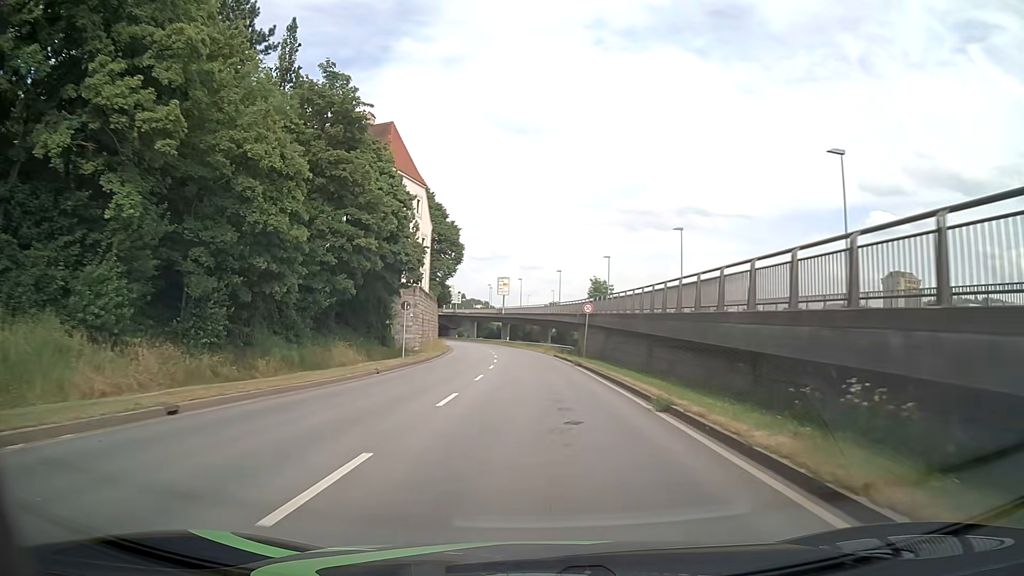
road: primary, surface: asphalt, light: Day
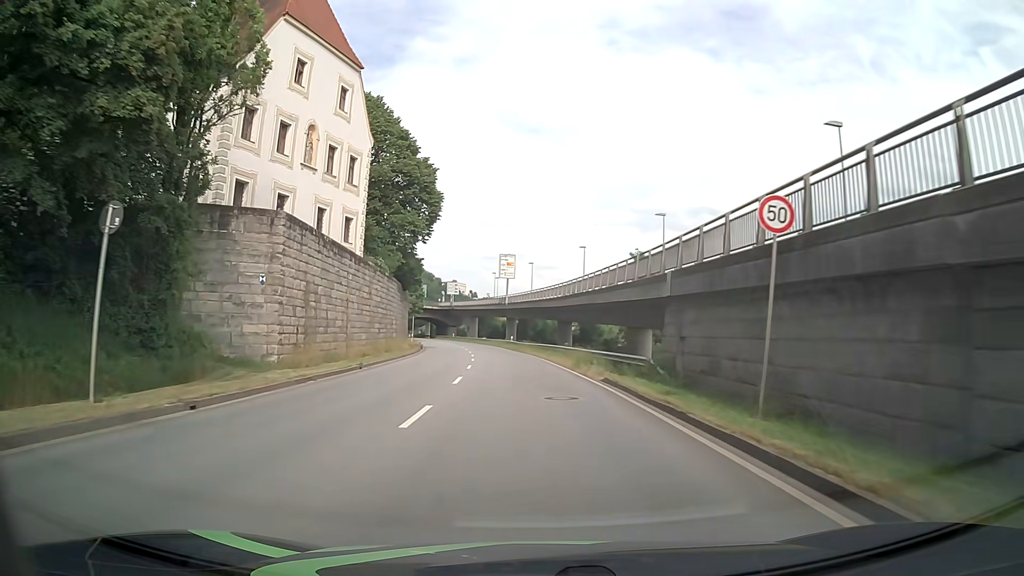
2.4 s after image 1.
(-0.1, +30.6) m; -1°
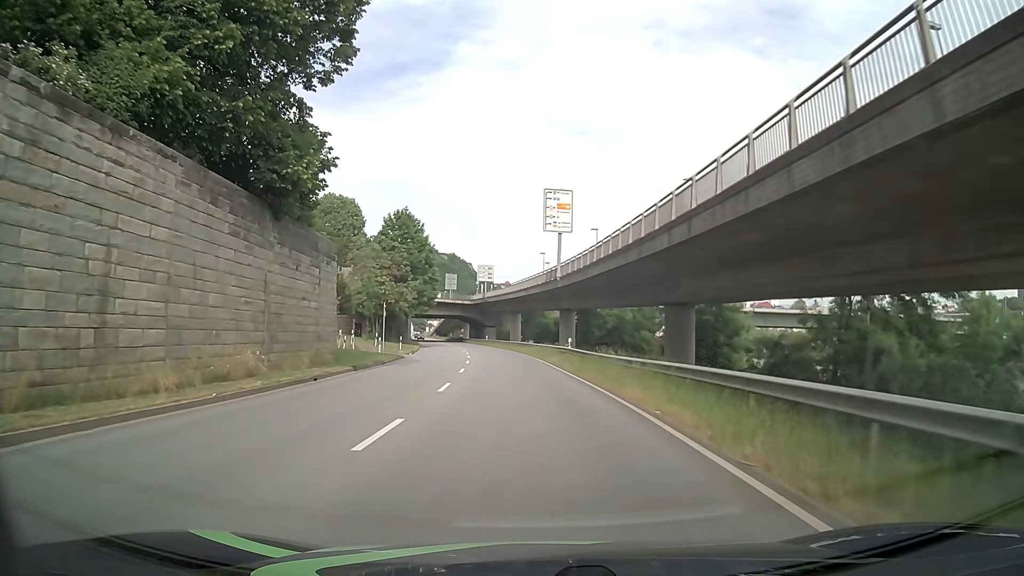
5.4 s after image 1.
(-1.4, +38.2) m; -5°
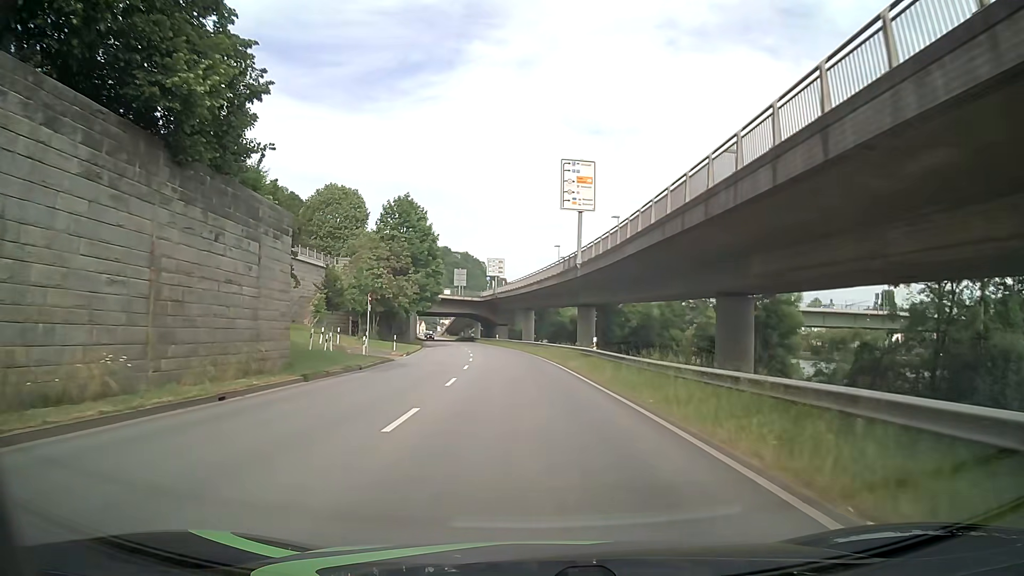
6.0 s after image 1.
(-0.1, +7.6) m; -1°
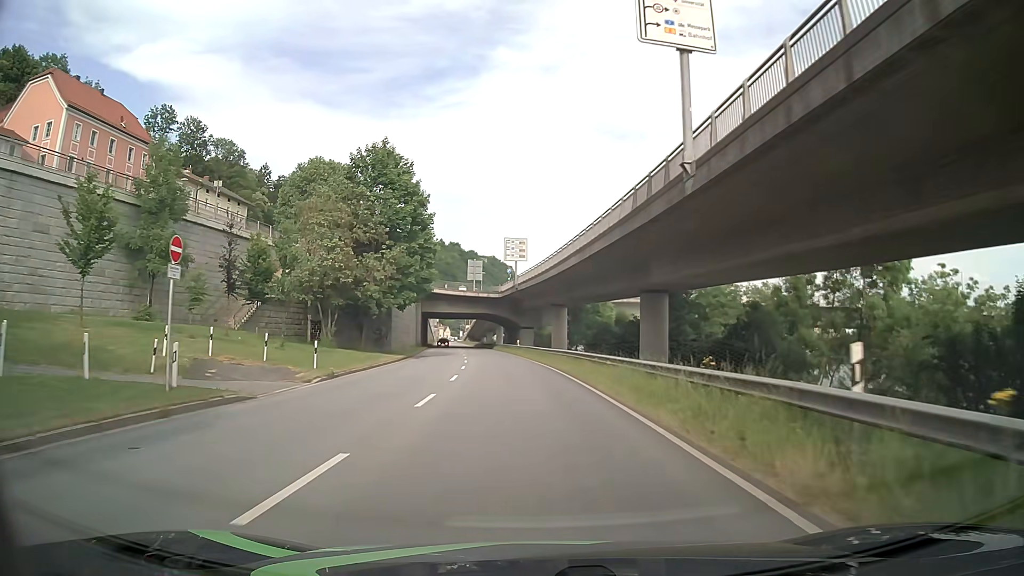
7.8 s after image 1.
(-0.6, +22.8) m; -3°
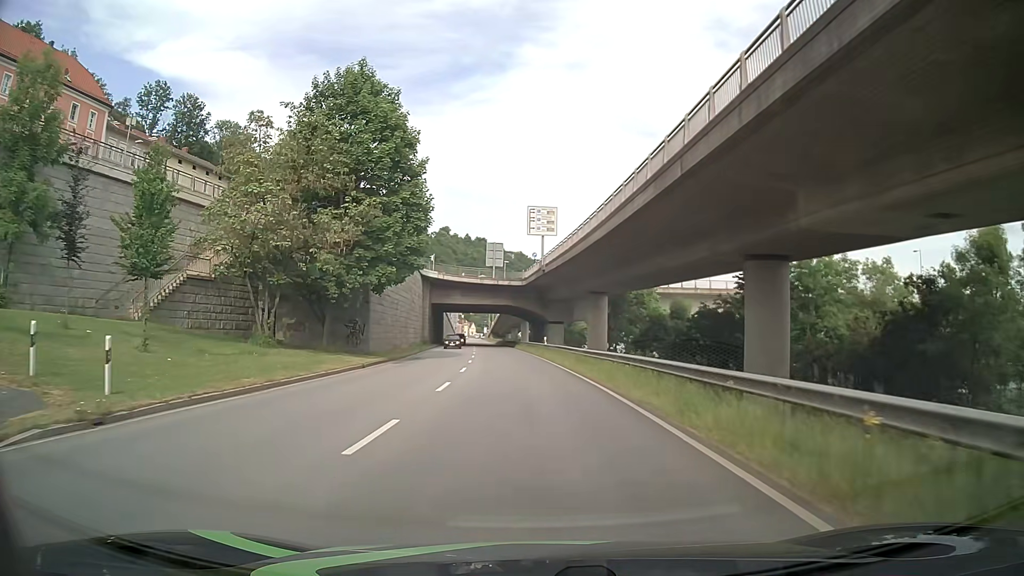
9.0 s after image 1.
(-0.2, +15.2) m; -2°
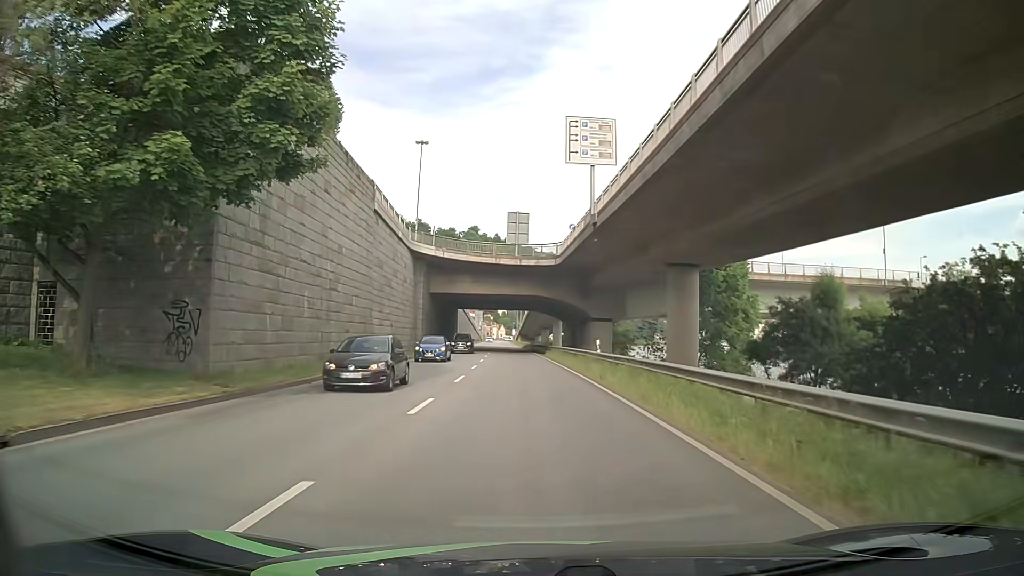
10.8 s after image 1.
(-0.5, +22.8) m; -3°
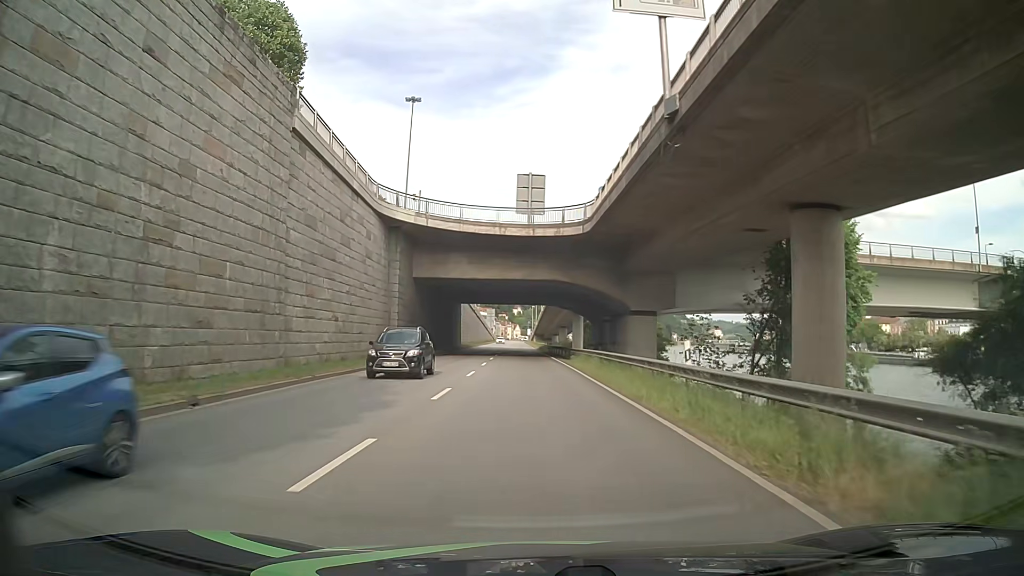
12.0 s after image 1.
(-0.2, +15.2) m; -1°
(0, +10) (0, +20) (-1, +30) (-1, +40) (-1, +50) (-2, +60) (-3, +70) (-4, +80) (-5, +90) (-5, +100) m
